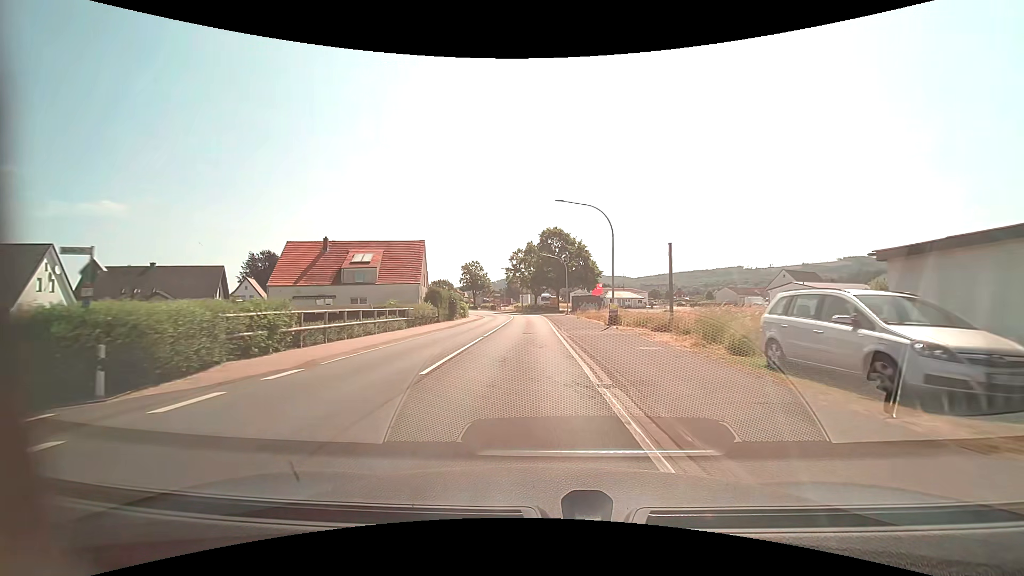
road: primary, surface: asphalt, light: Day
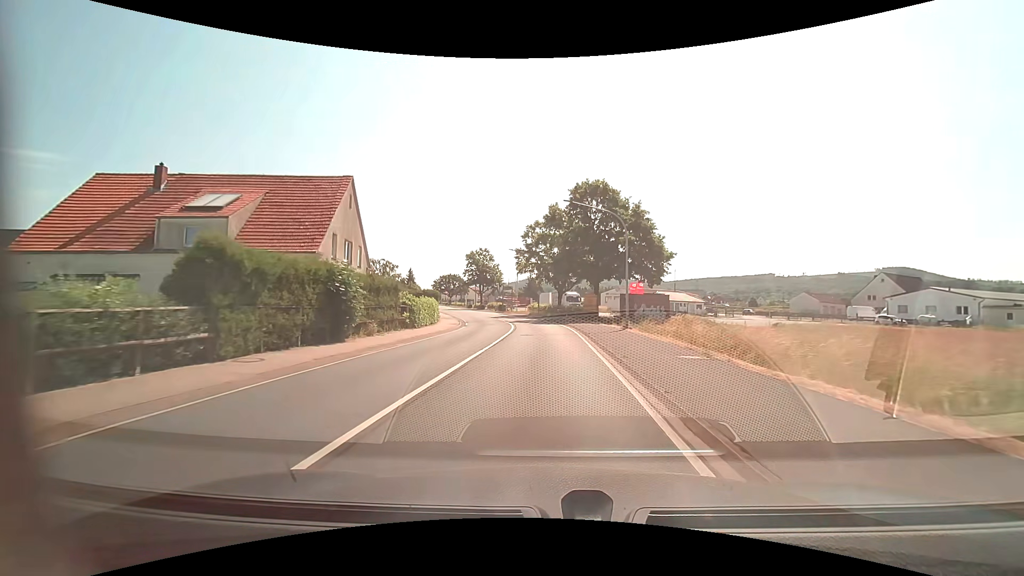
(-0.7, +30.0) m; -3°
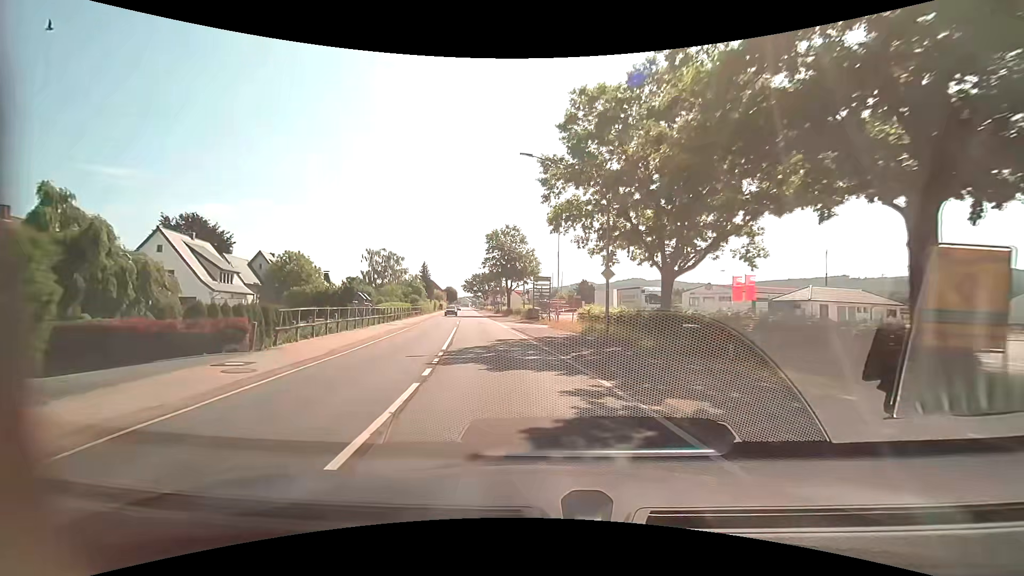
(-0.9, +37.6) m; -6°
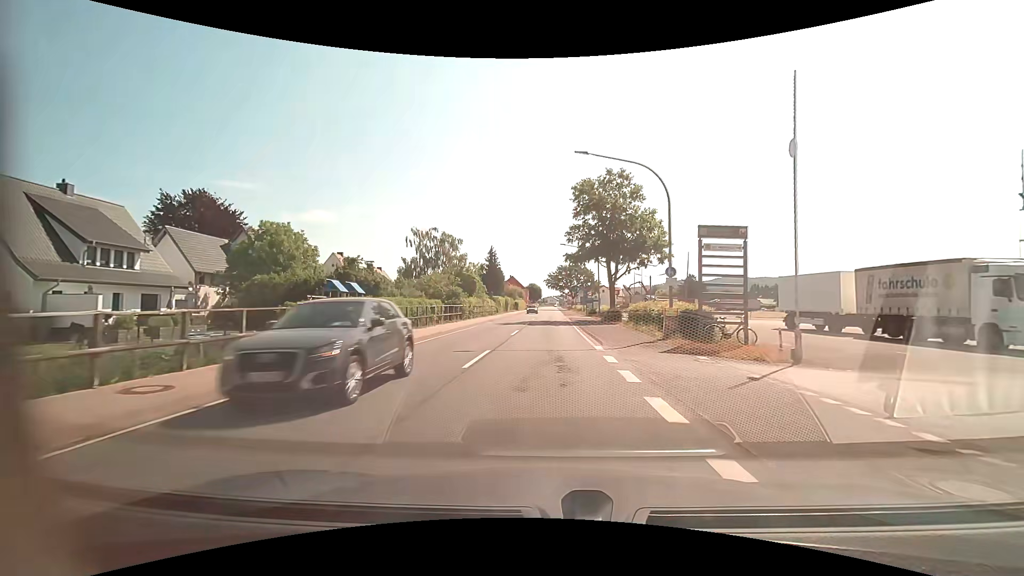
(-3.1, +29.9) m; -10°
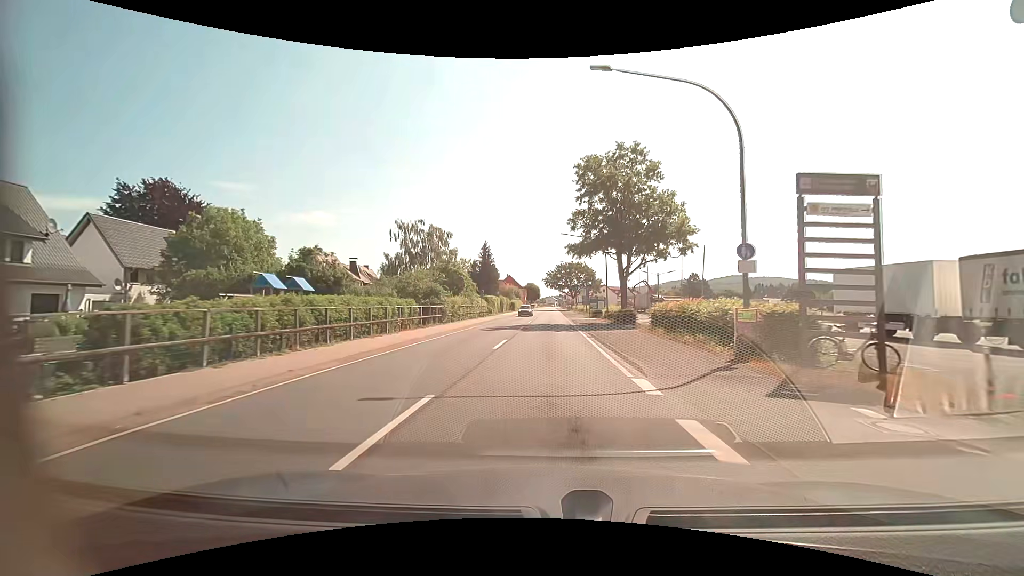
(0.0, +7.5) m; 0°
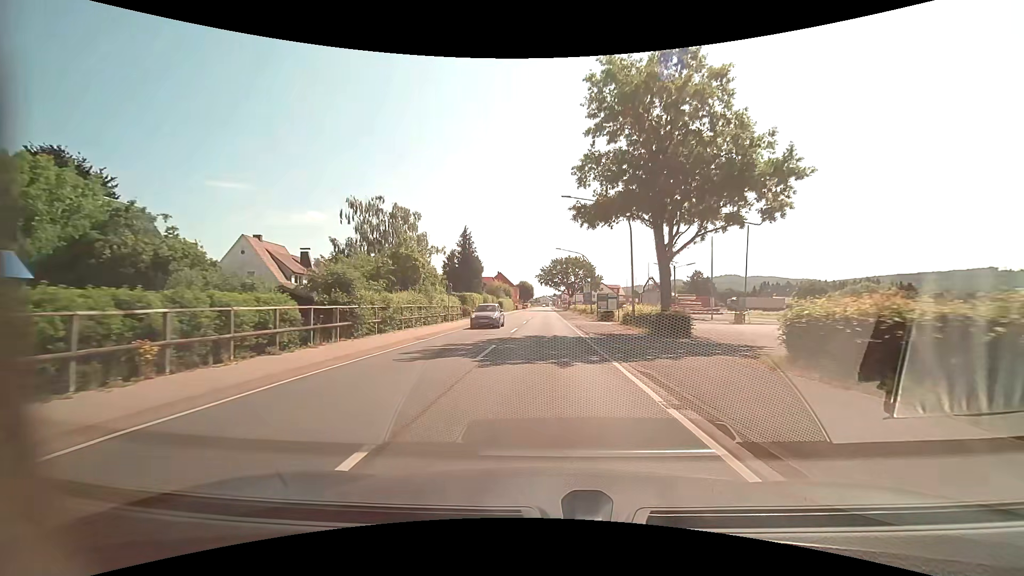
(0.0, +15.0) m; +1°
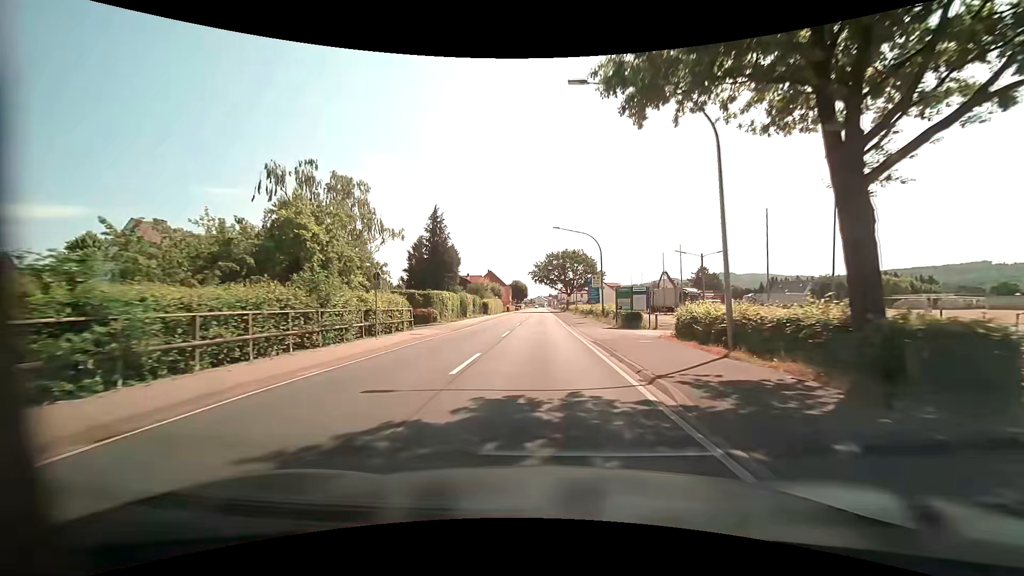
(+0.1, +15.0) m; 0°
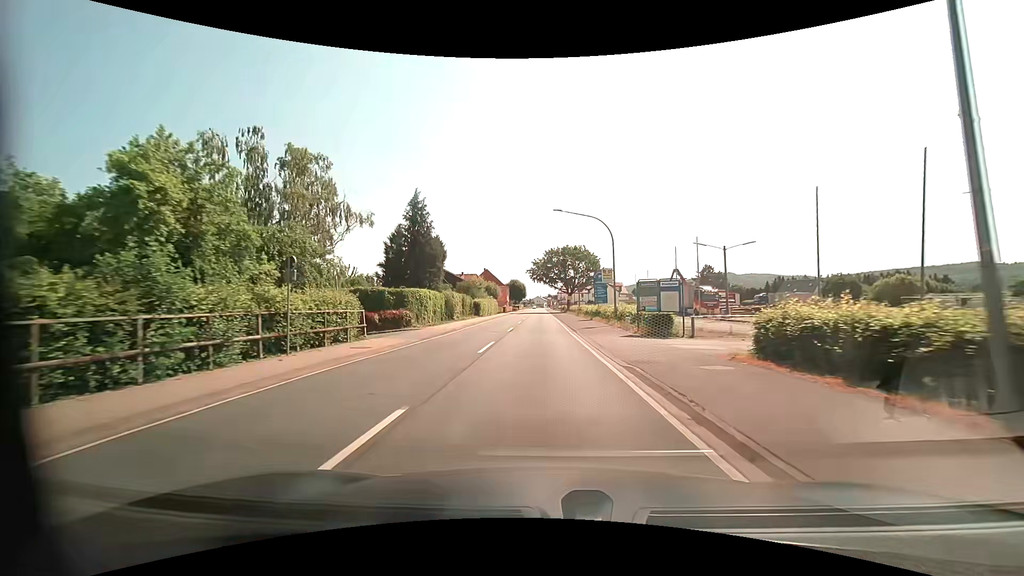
(0.0, +7.5) m; 0°
(0, +10) (0, +20) (0, +30) (0, +40) (0, +50) (0, +60) (0, +70) (0, +80) (0, +90) (0, +100) m
